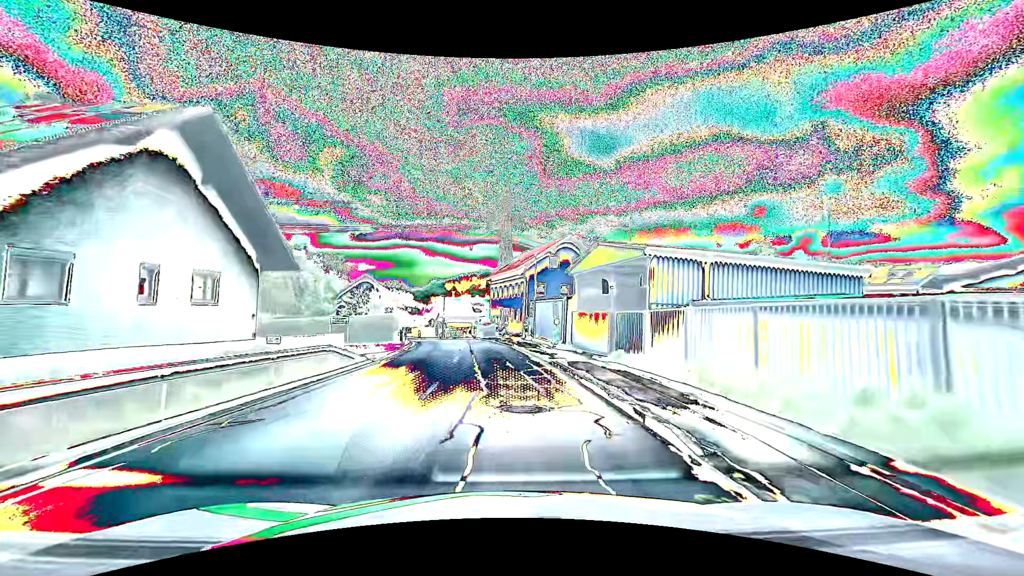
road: secondary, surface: asphalt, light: Day
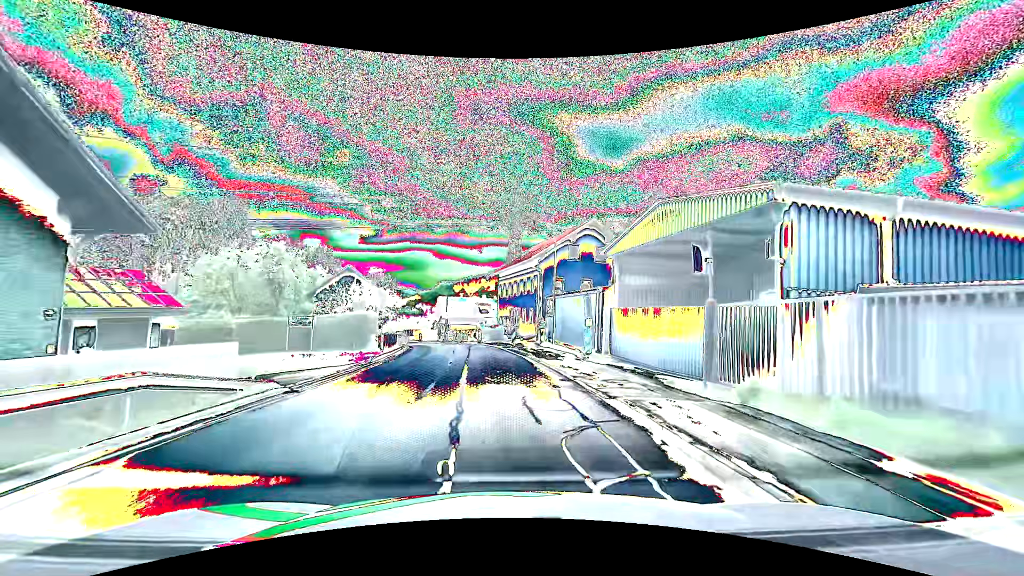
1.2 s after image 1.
(-0.1, +8.9) m; -1°
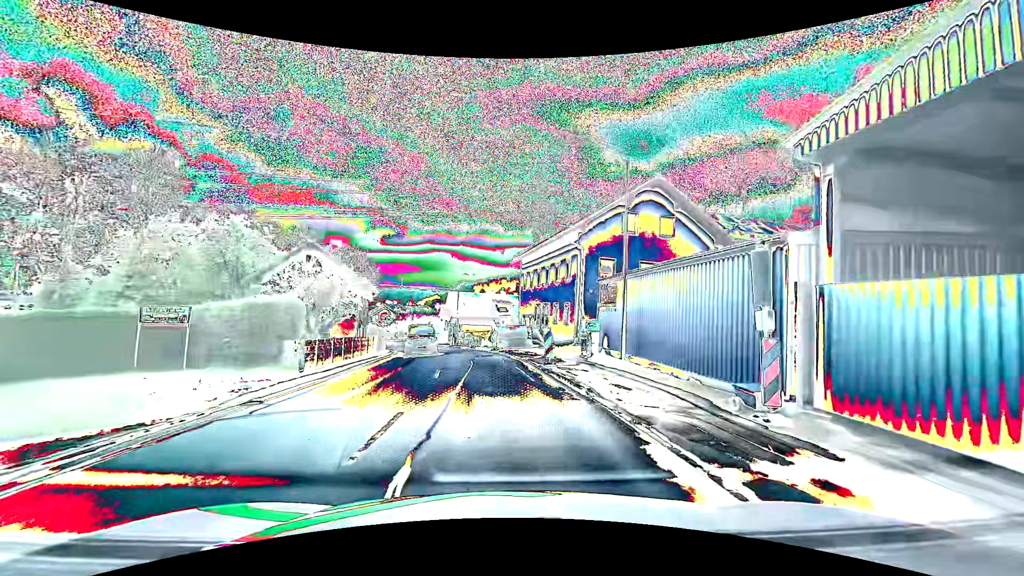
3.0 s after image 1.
(-0.2, +13.4) m; -2°
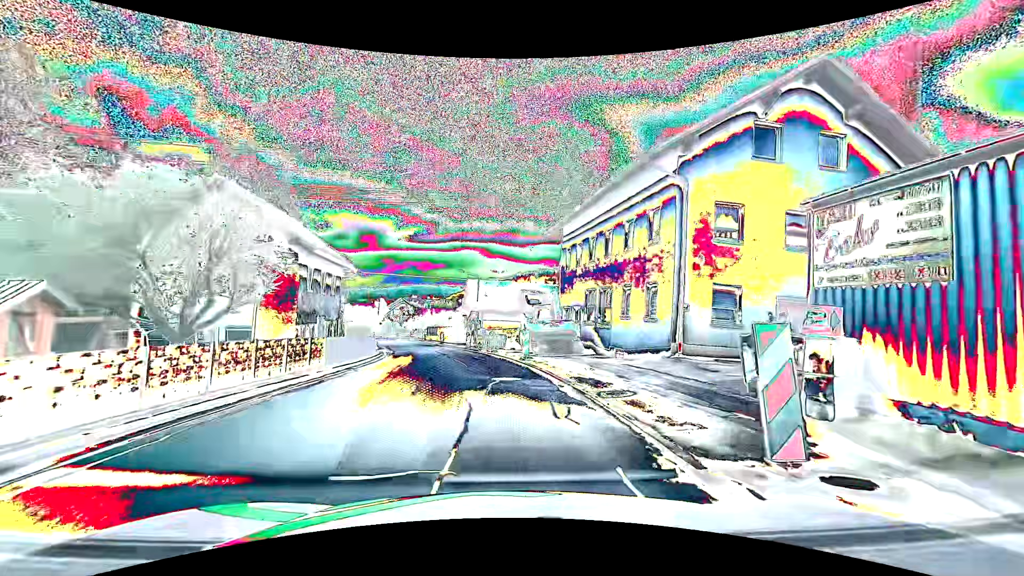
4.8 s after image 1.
(-0.3, +13.4) m; -3°
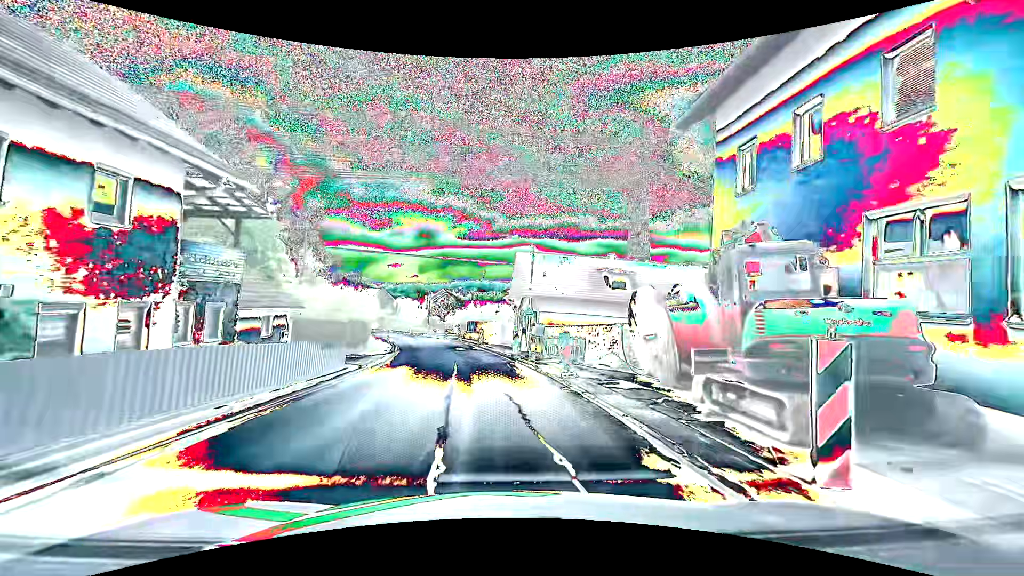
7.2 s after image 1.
(-0.8, +18.2) m; -6°
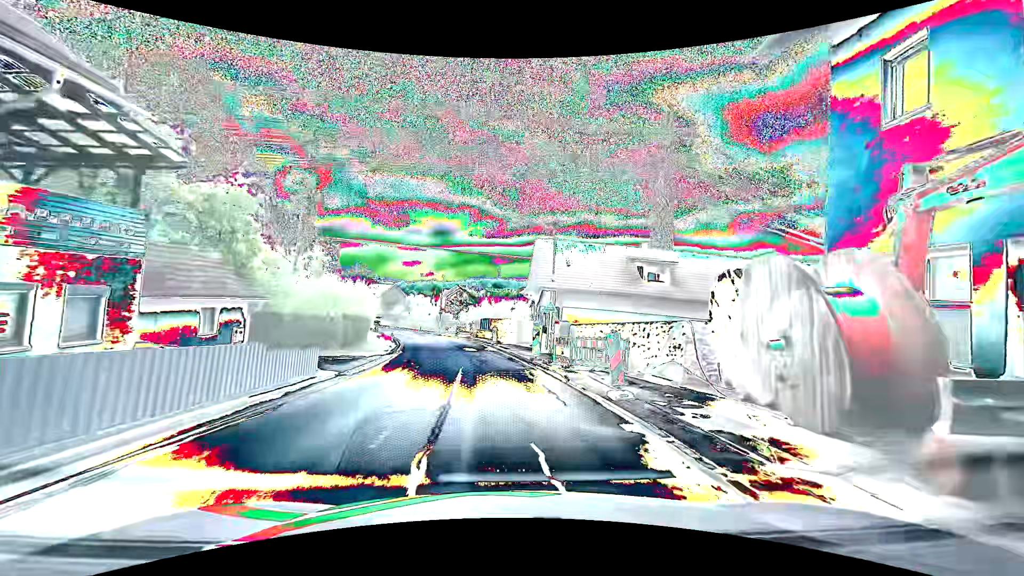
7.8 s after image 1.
(-0.1, +4.9) m; -1°
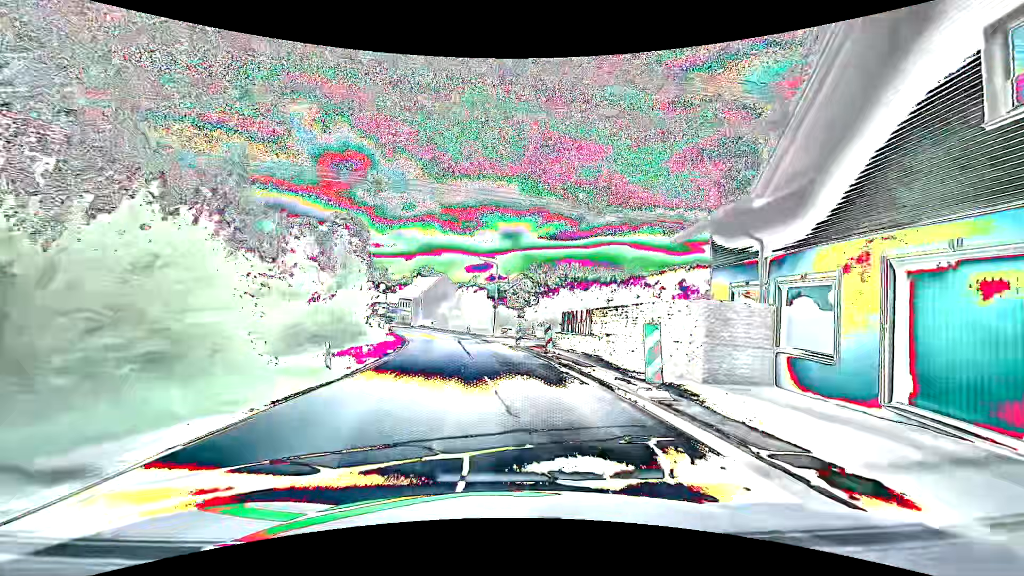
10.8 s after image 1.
(-2.2, +27.8) m; -8°
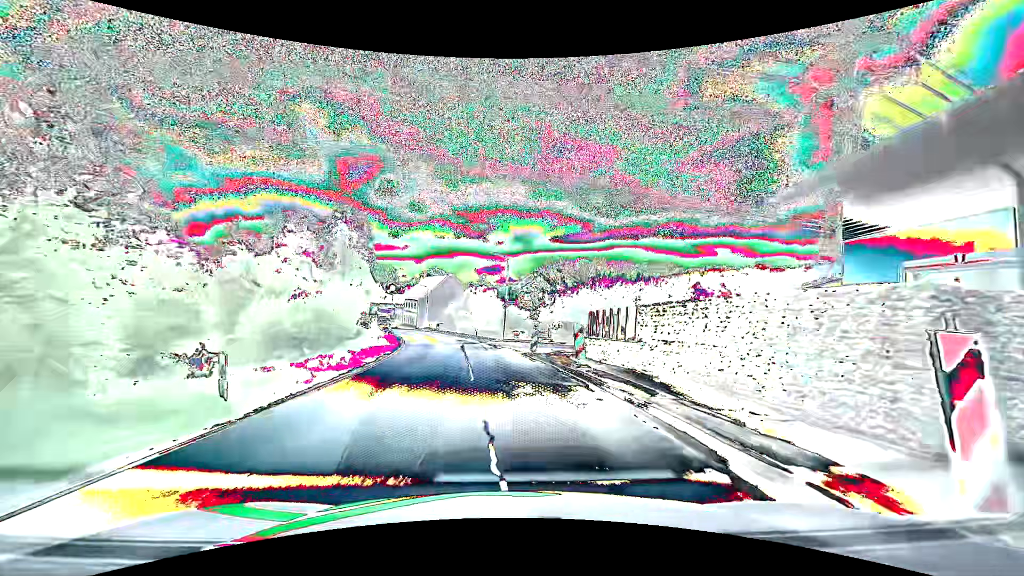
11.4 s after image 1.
(-0.1, +6.0) m; -1°
(0, +10) (-1, +20) (-2, +30) (-3, +40) (-6, +50) (-8, +59) (-11, +69) (-14, +78) (-18, +88) (-21, +97) m
